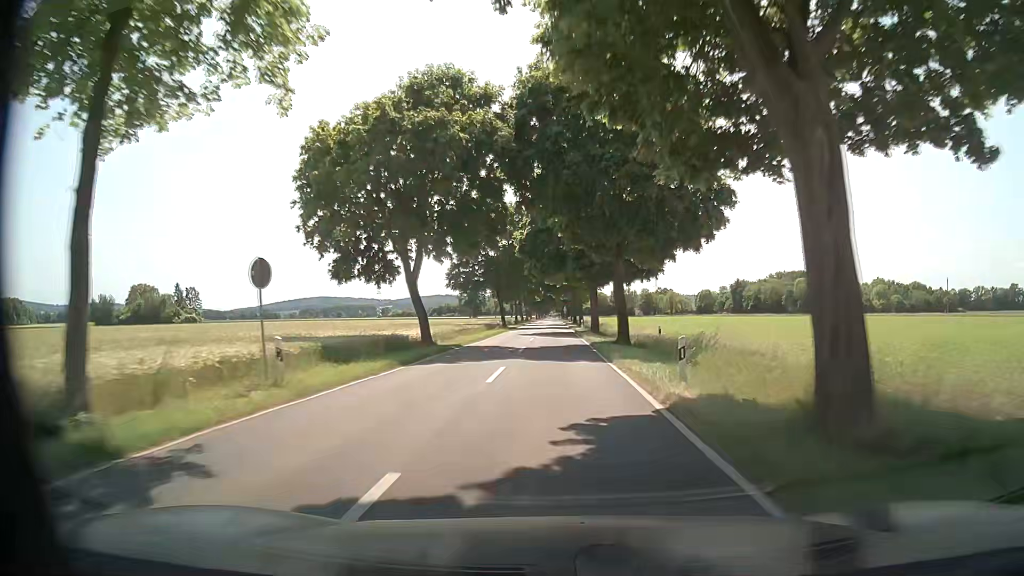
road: tertiary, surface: asphalt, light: Day
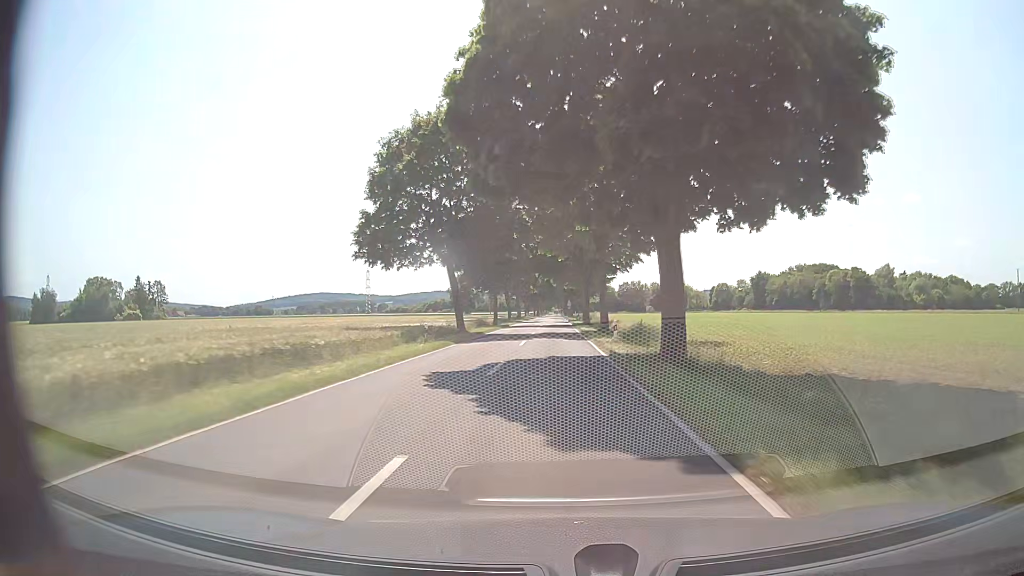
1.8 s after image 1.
(+0.2, +35.5) m; 0°
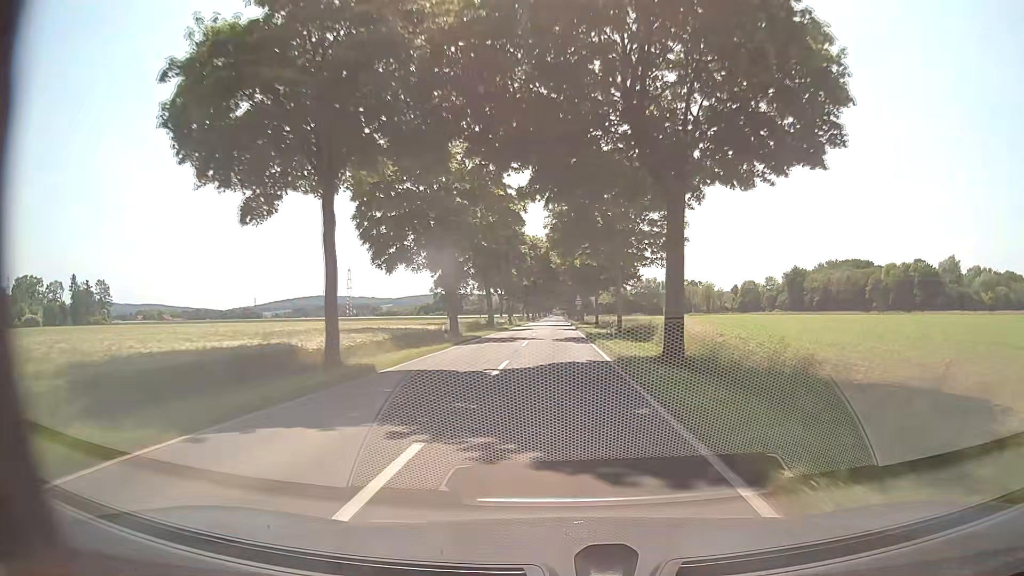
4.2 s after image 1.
(0.0, +47.4) m; 0°
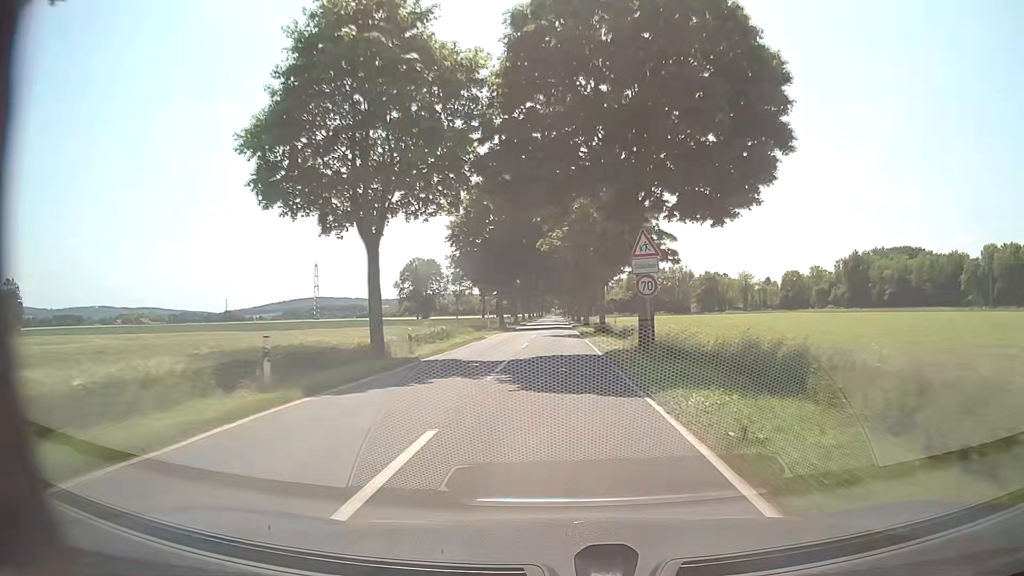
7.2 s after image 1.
(-0.1, +59.1) m; 0°
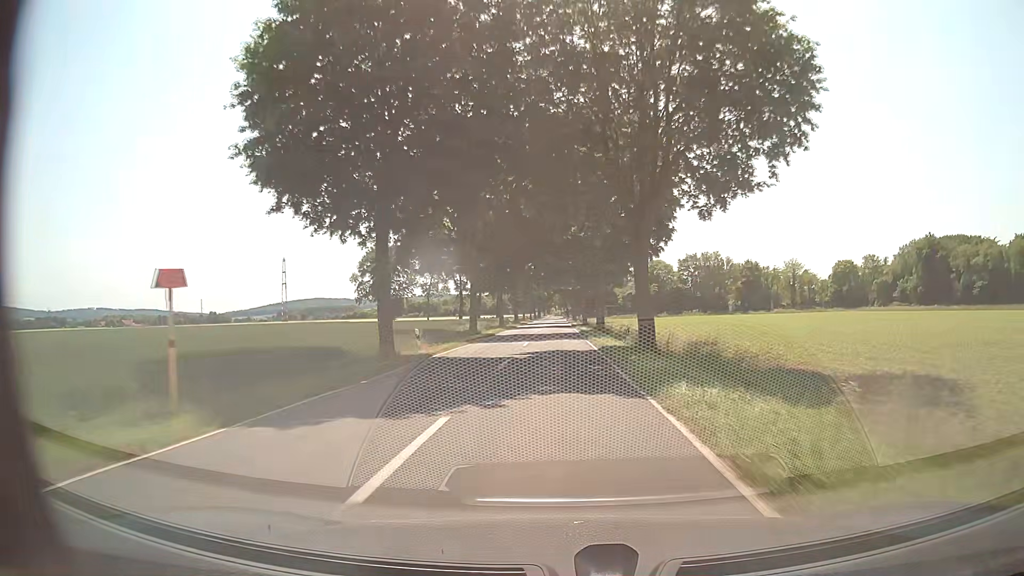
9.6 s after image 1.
(+0.4, +47.3) m; 0°
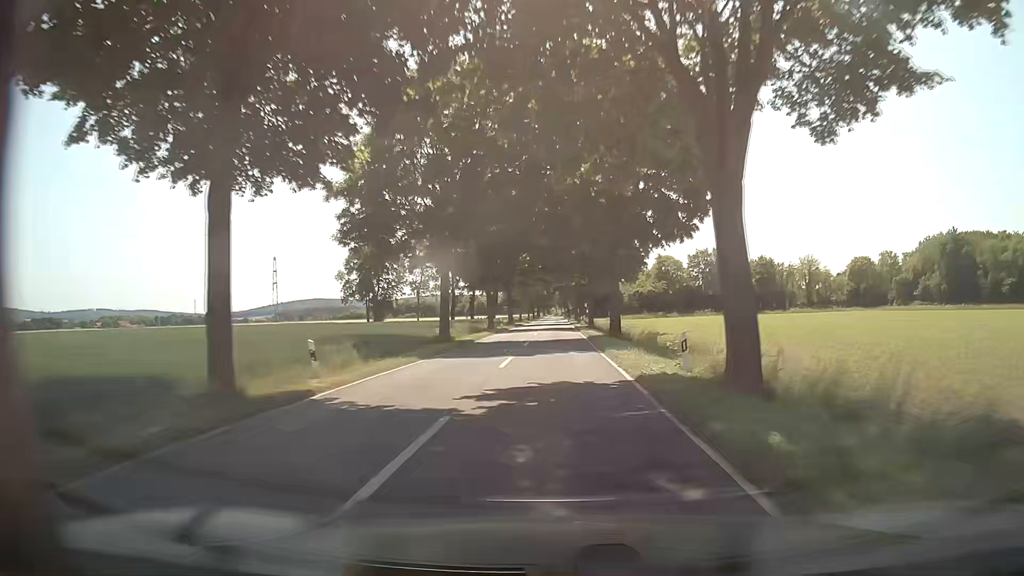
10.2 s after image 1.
(0.0, +11.8) m; 0°
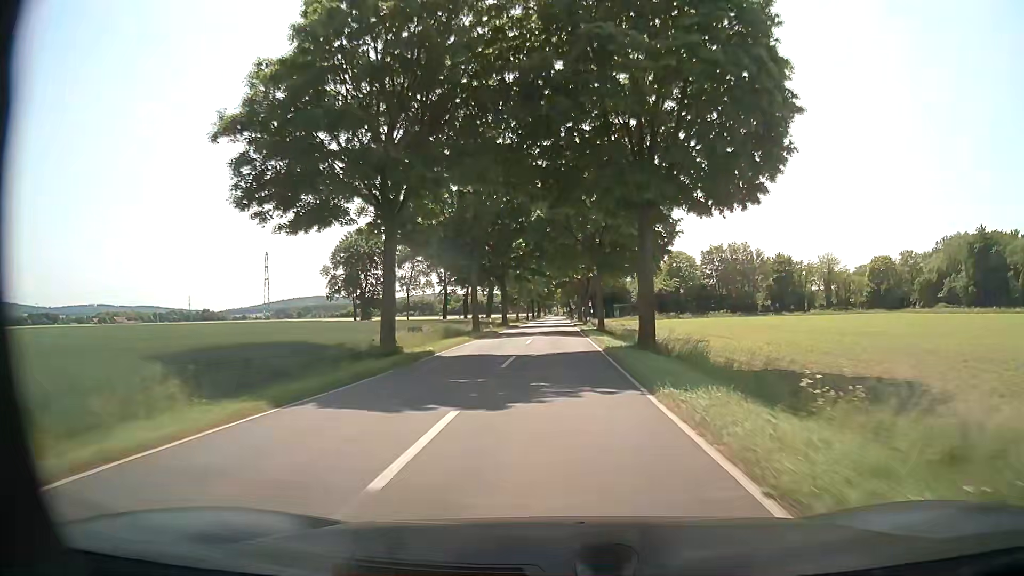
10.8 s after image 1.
(0.0, +11.8) m; 0°
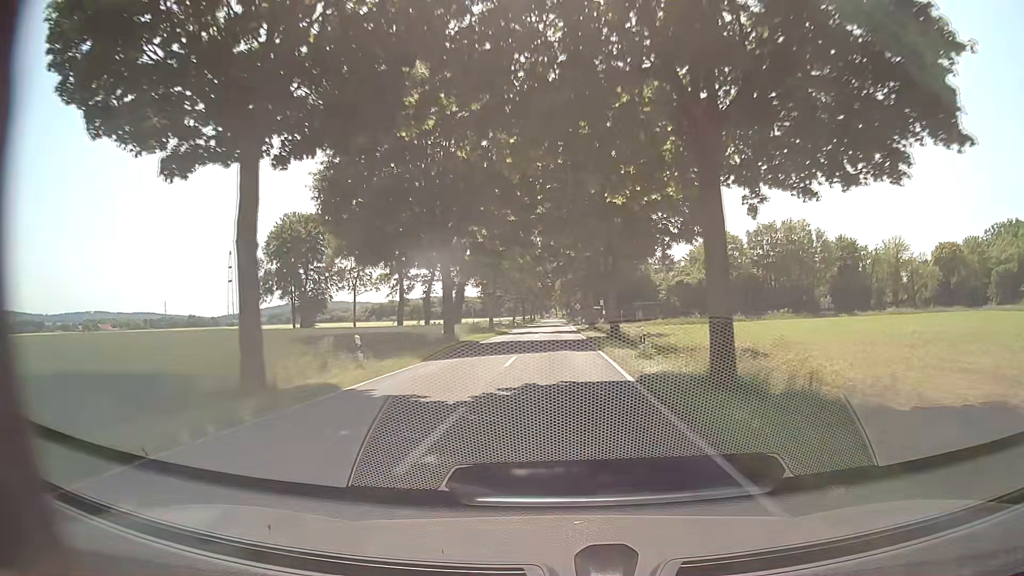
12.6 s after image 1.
(-0.1, +35.5) m; 0°
